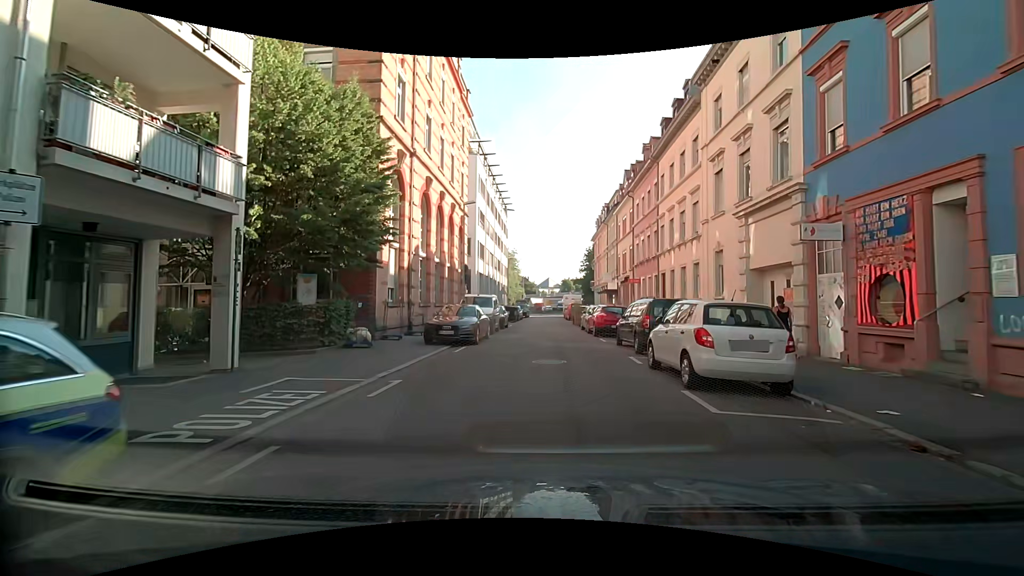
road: residential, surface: asphalt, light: Day
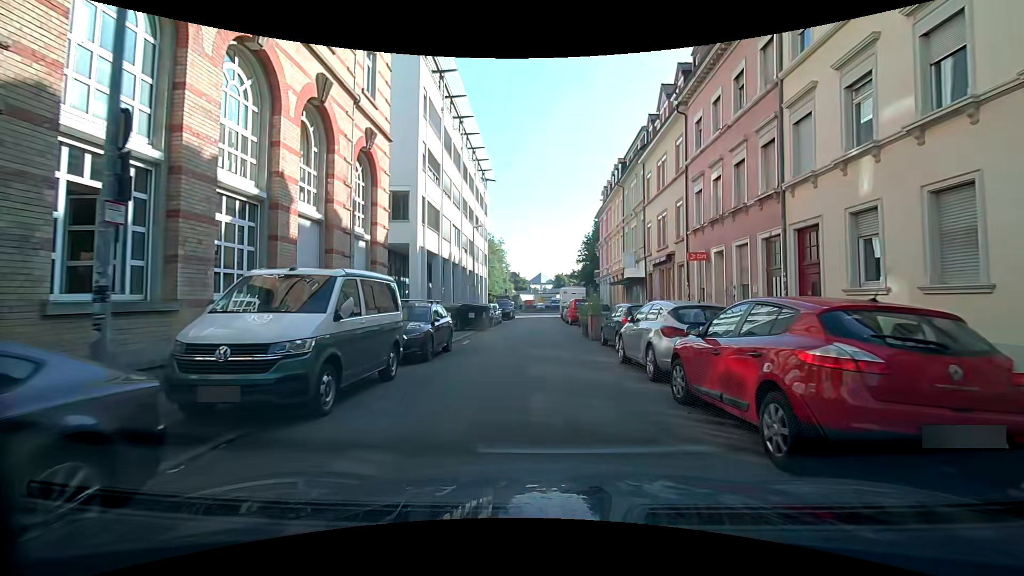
(-0.2, +18.1) m; -1°
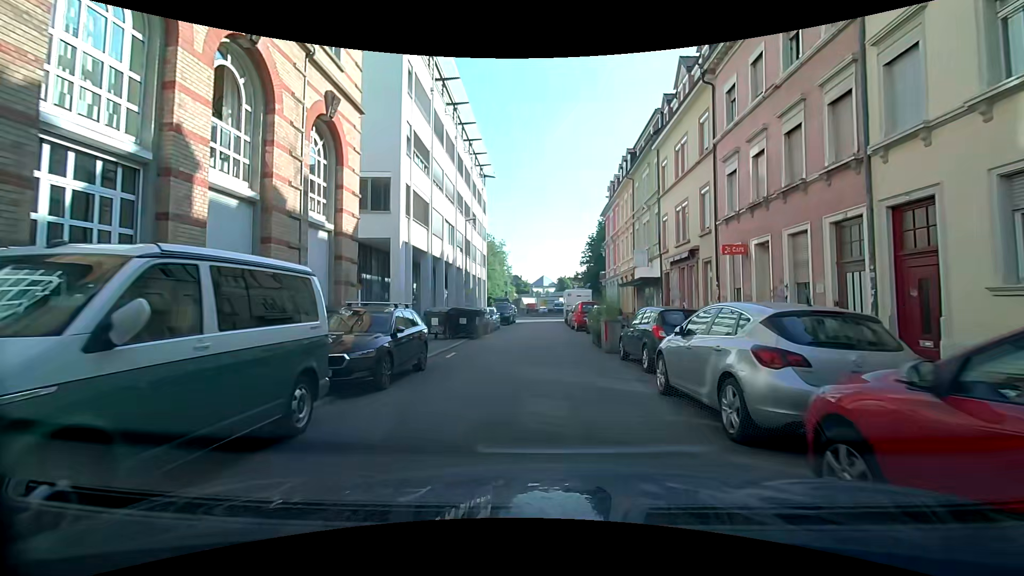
(+0.1, +3.7) m; +2°
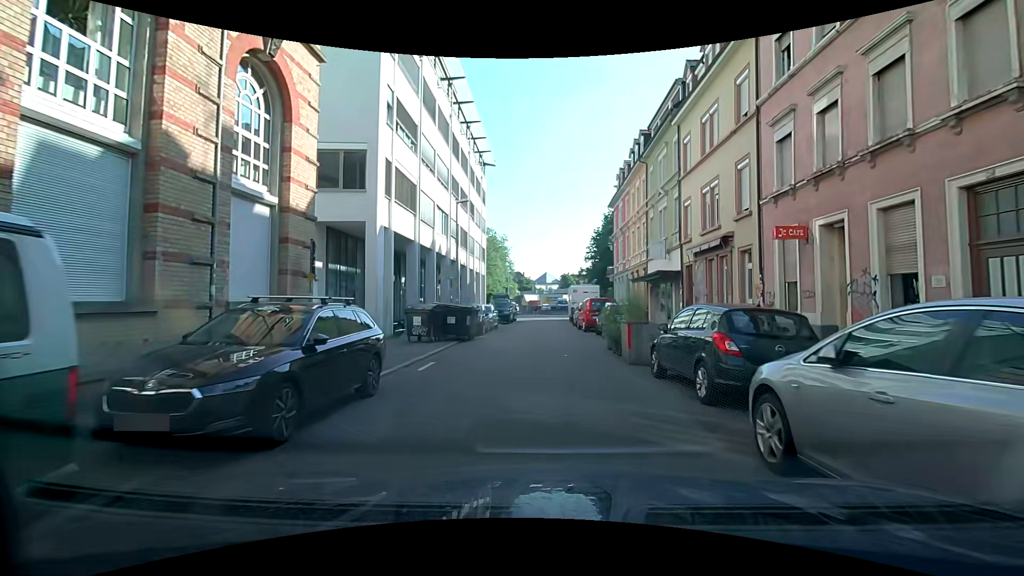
(-0.1, +3.6) m; -2°
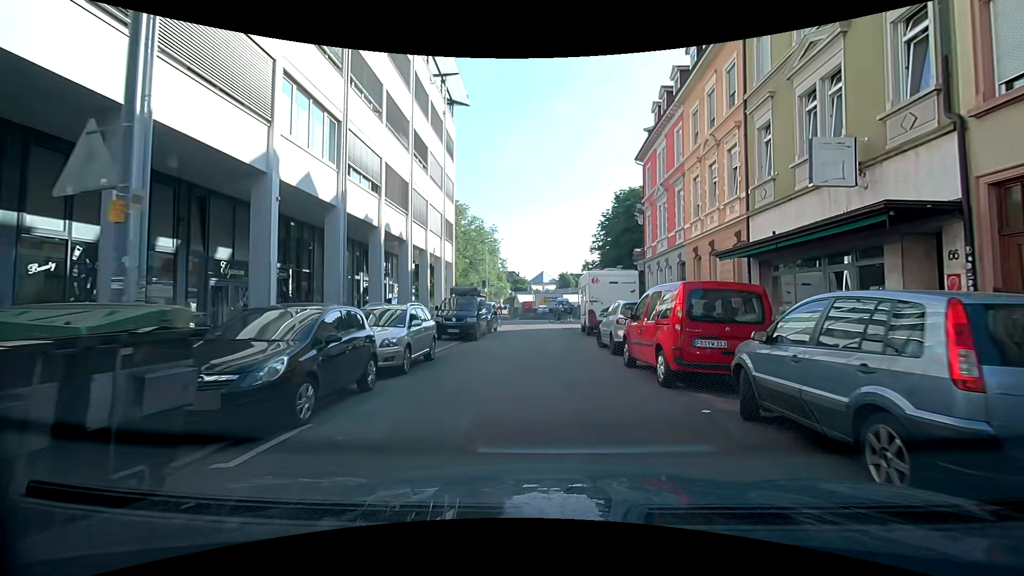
(+0.3, +17.4) m; 0°
